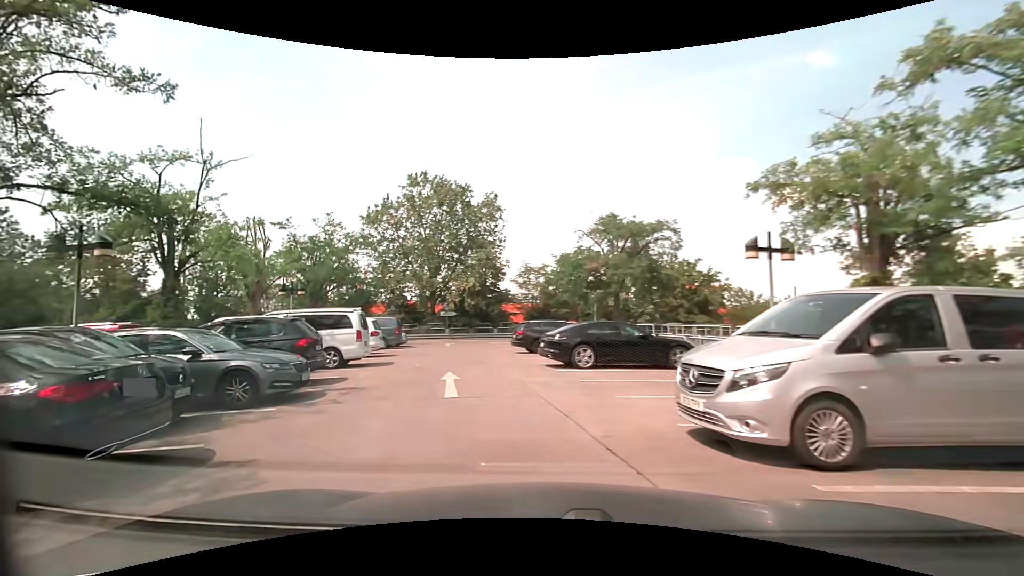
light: Day
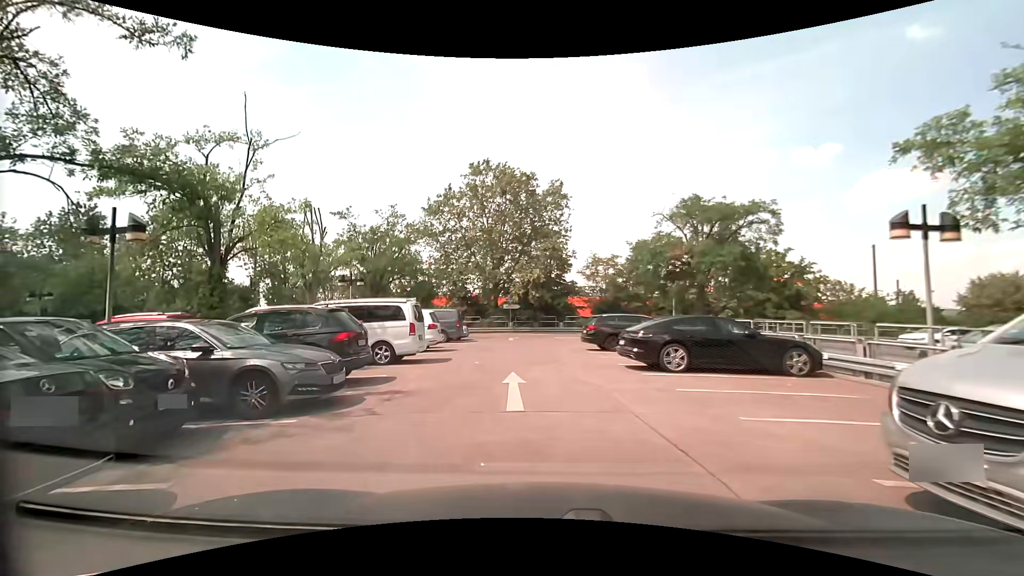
(-0.2, +2.2) m; -9°
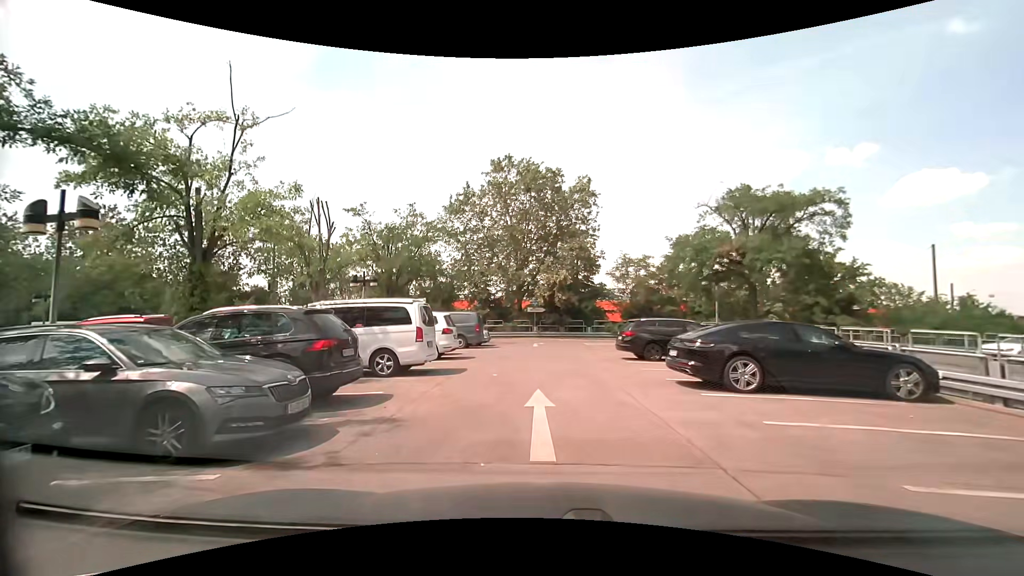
(-0.1, +2.4) m; -3°
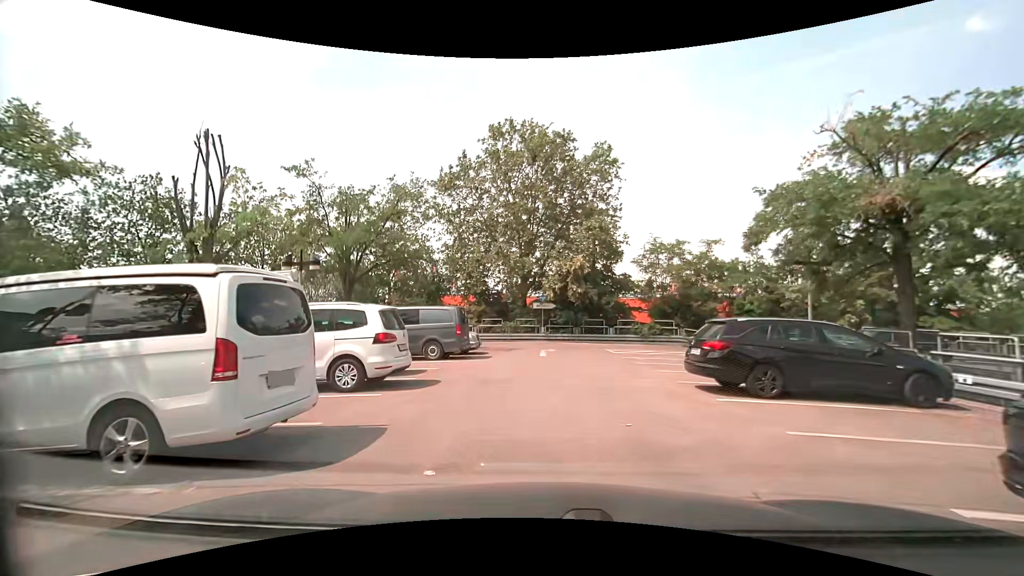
(-0.1, +8.1) m; -1°
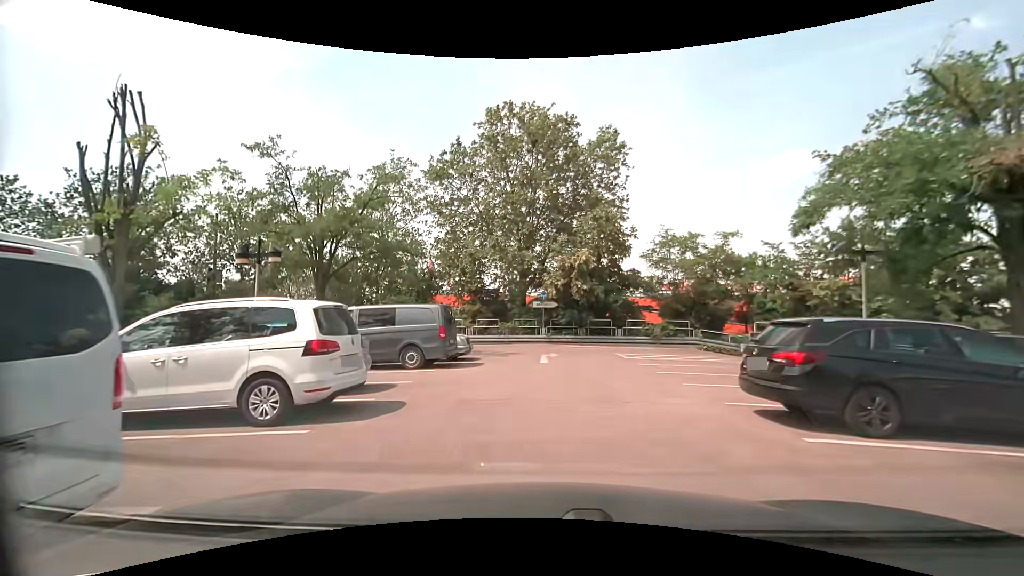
(0.0, +2.9) m; +1°
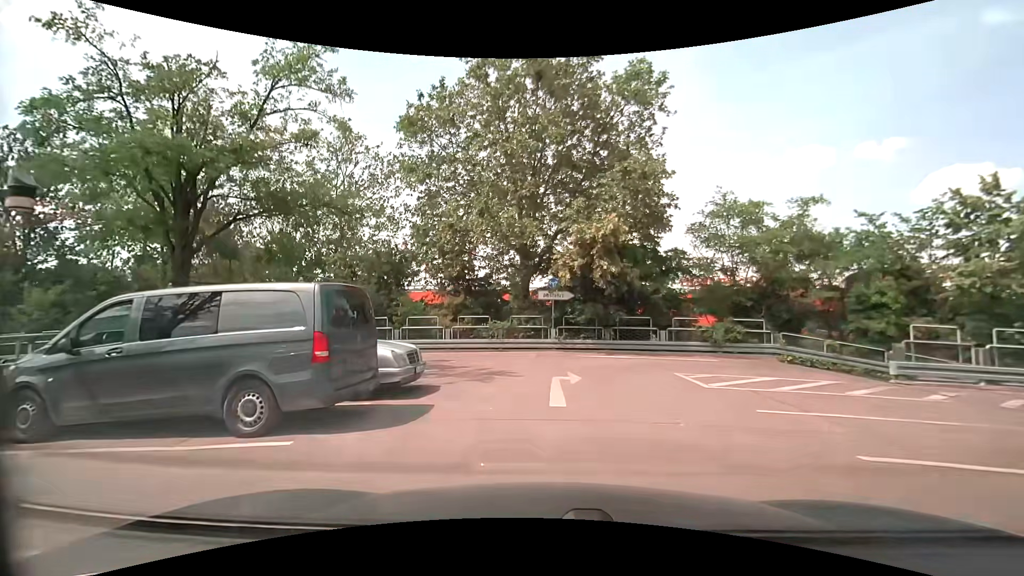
(-0.1, +8.2) m; -2°
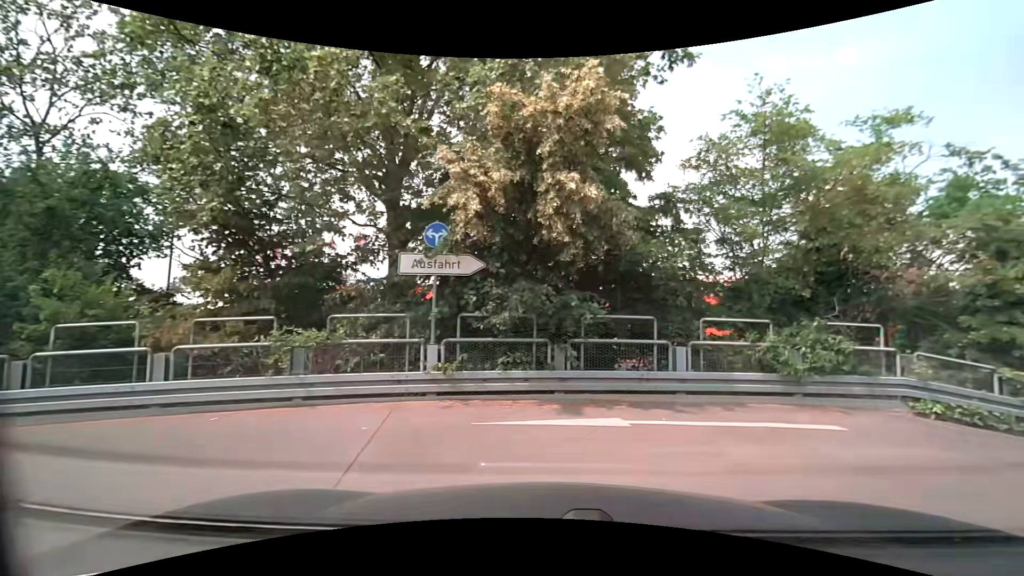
(+0.4, +11.2) m; +11°
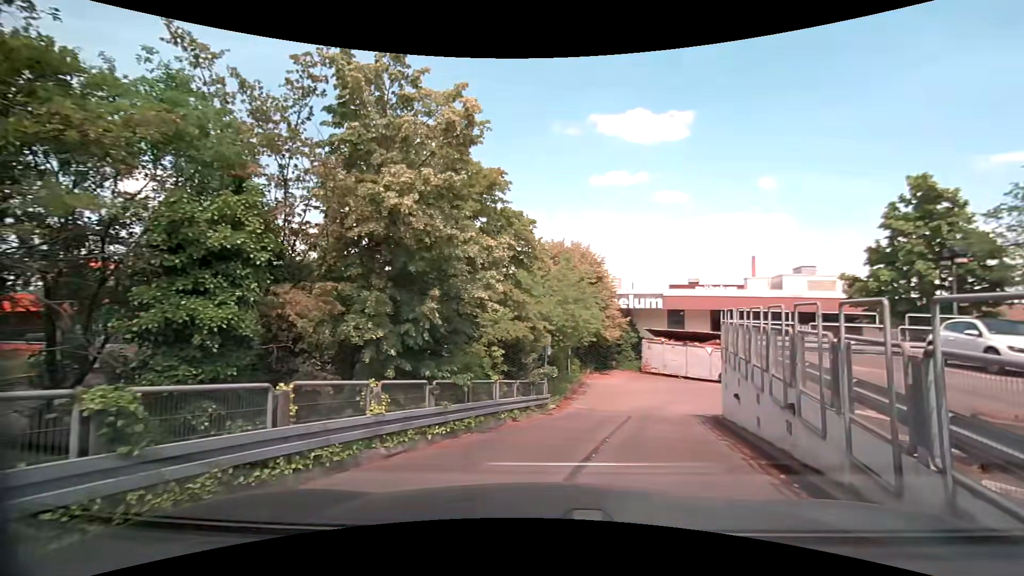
(+4.4, +6.2) m; +67°
